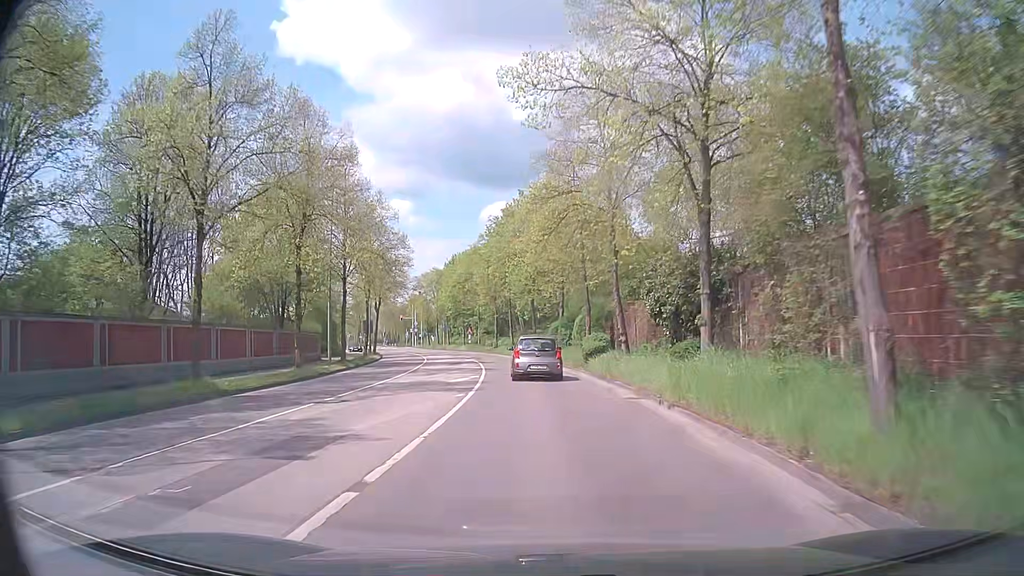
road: tertiary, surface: asphalt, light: Day
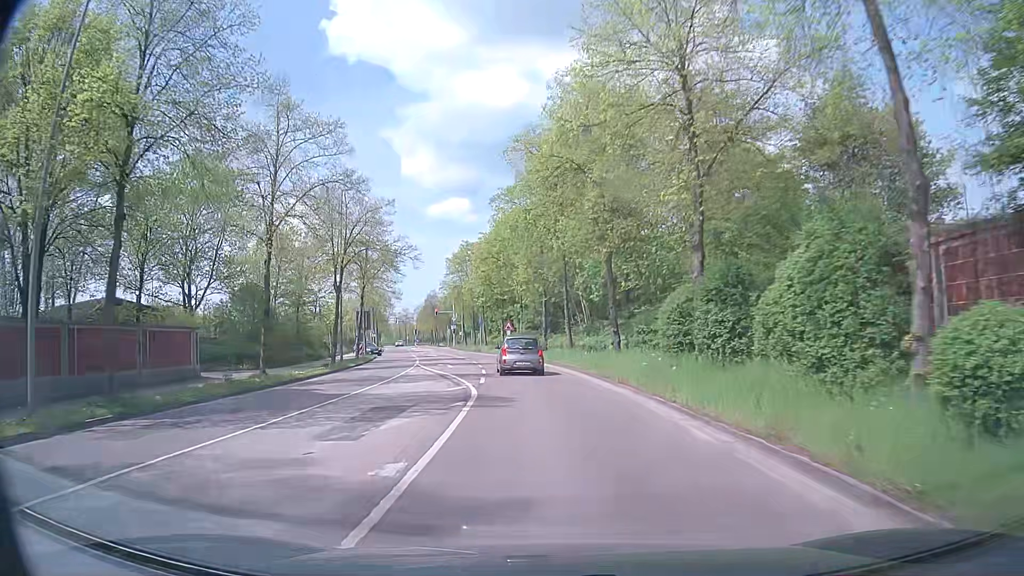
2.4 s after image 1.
(-0.8, +25.4) m; -5°
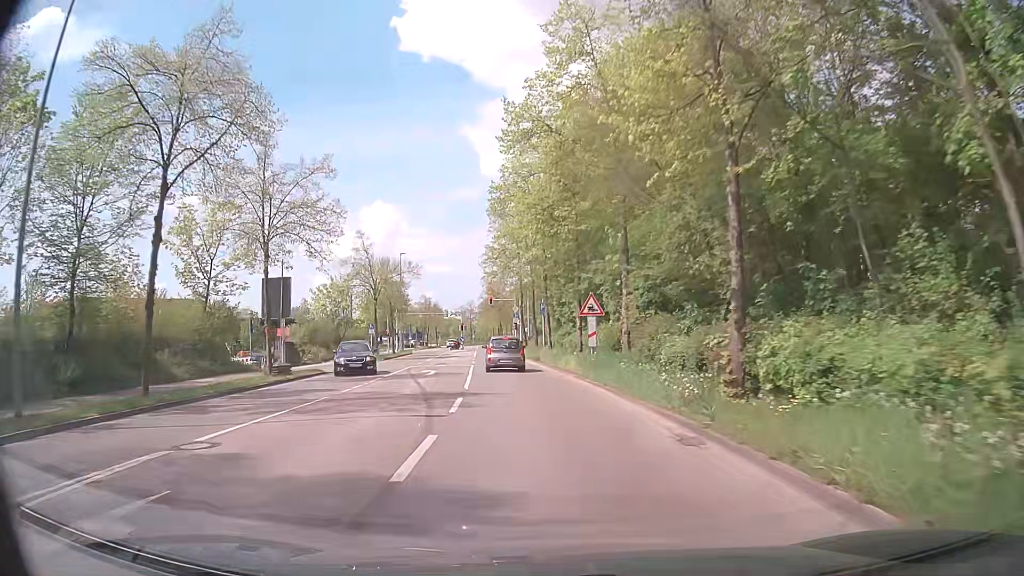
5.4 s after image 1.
(-1.7, +32.2) m; -7°
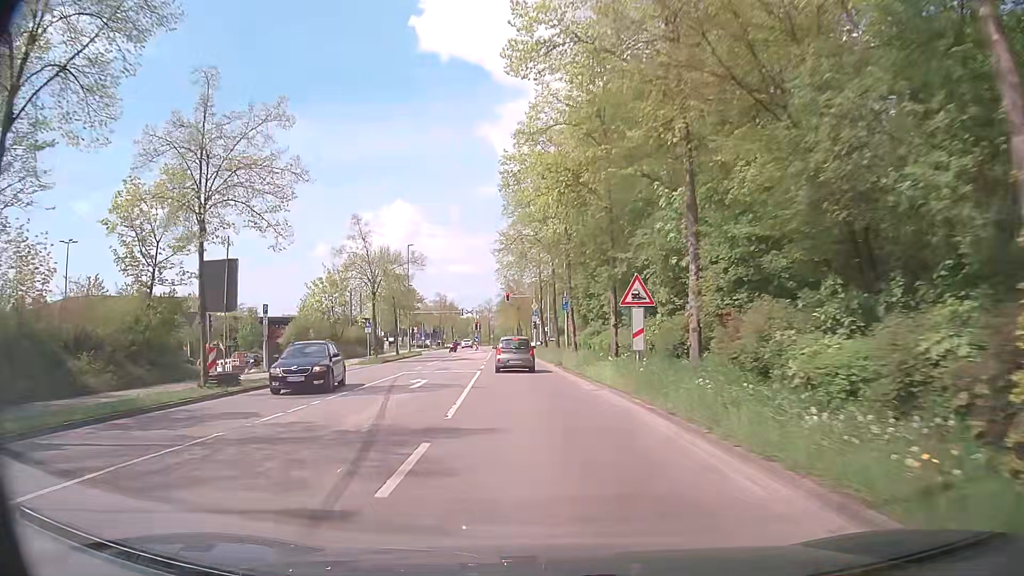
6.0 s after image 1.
(-0.1, +6.7) m; -2°
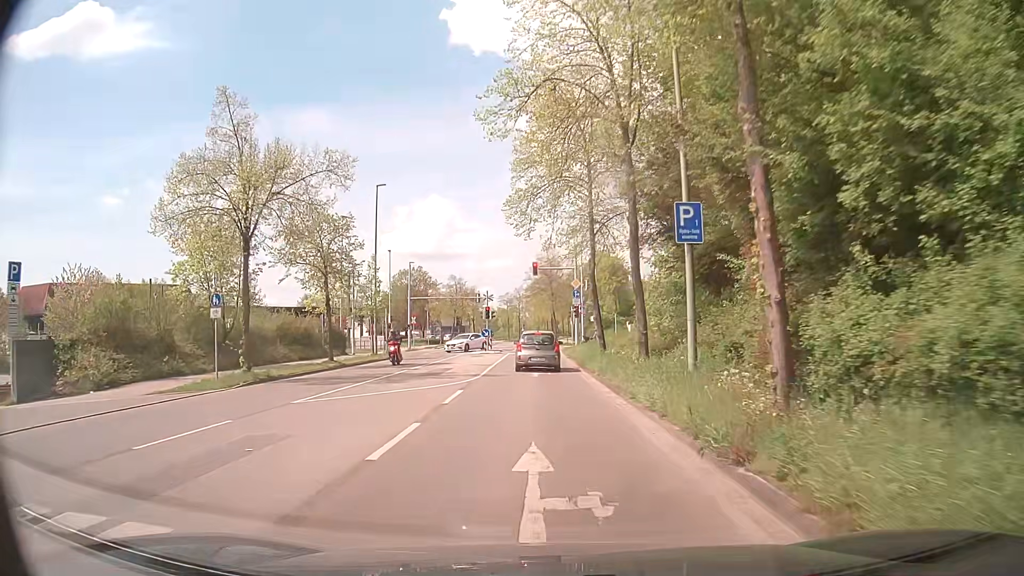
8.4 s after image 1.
(-0.9, +25.0) m; -3°
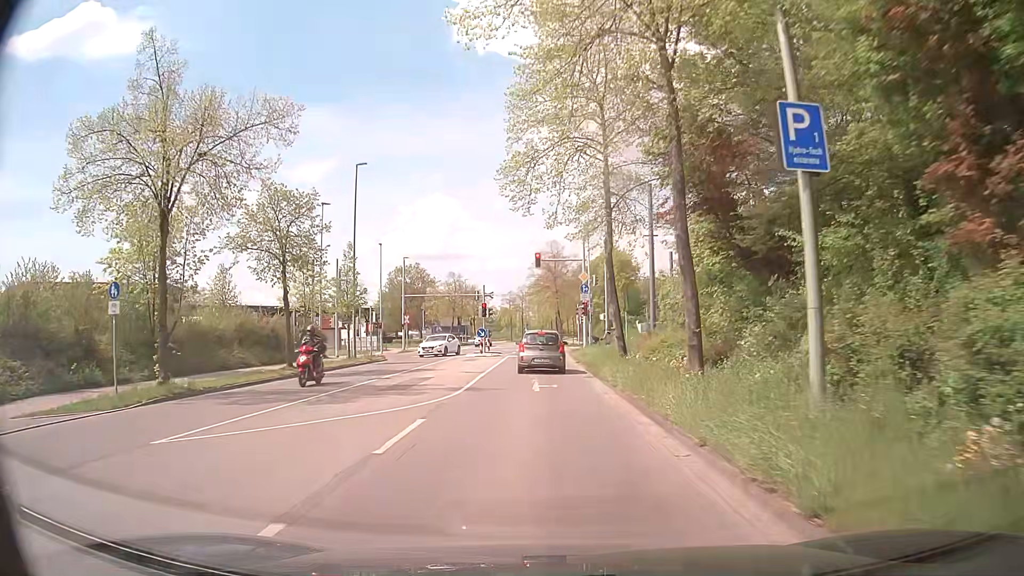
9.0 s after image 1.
(-0.1, +5.5) m; -1°
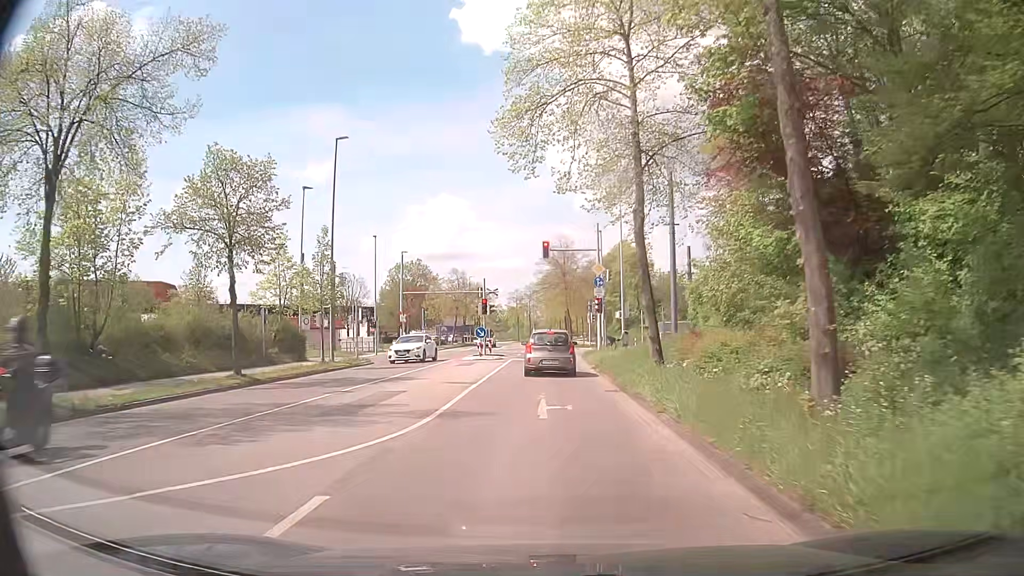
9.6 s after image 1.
(0.0, +5.2) m; -1°
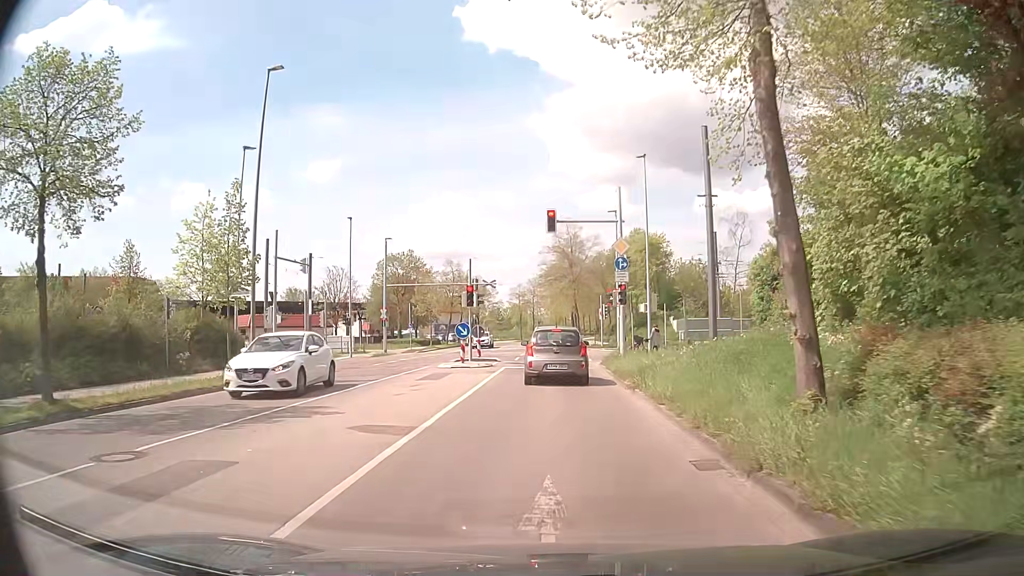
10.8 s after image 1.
(-0.1, +9.1) m; -1°
